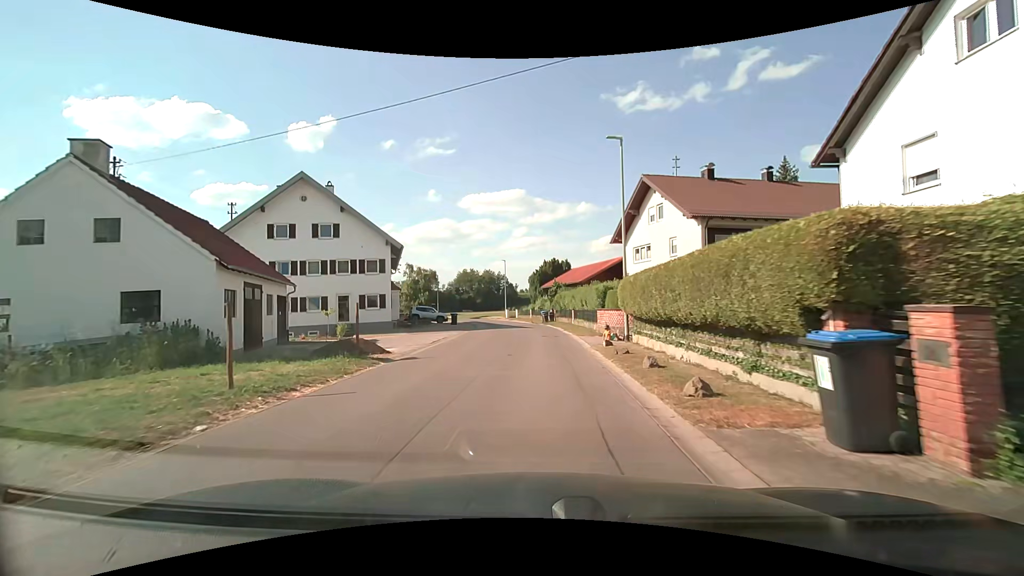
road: residential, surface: asphalt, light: Day
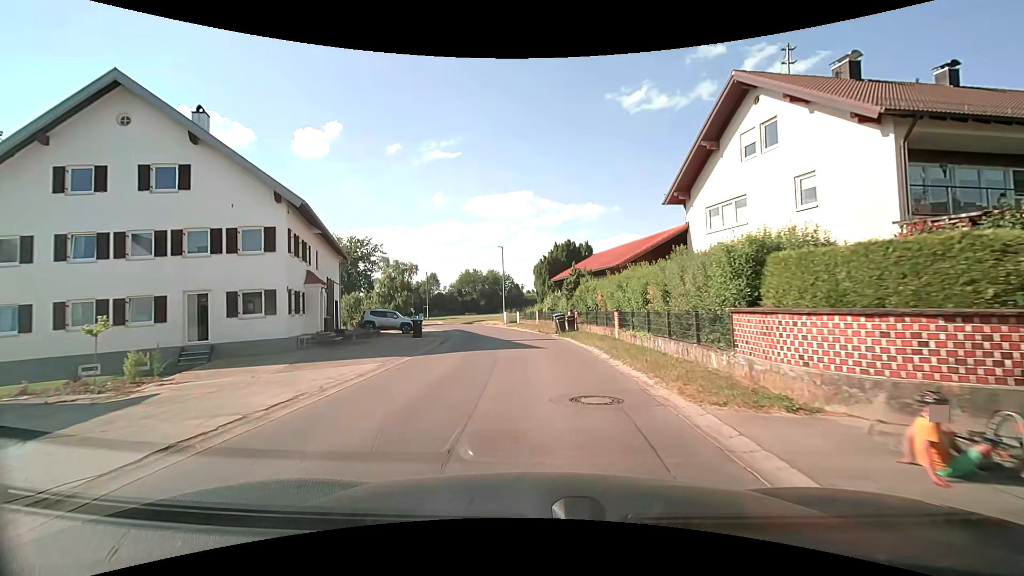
(-0.3, +16.6) m; -1°
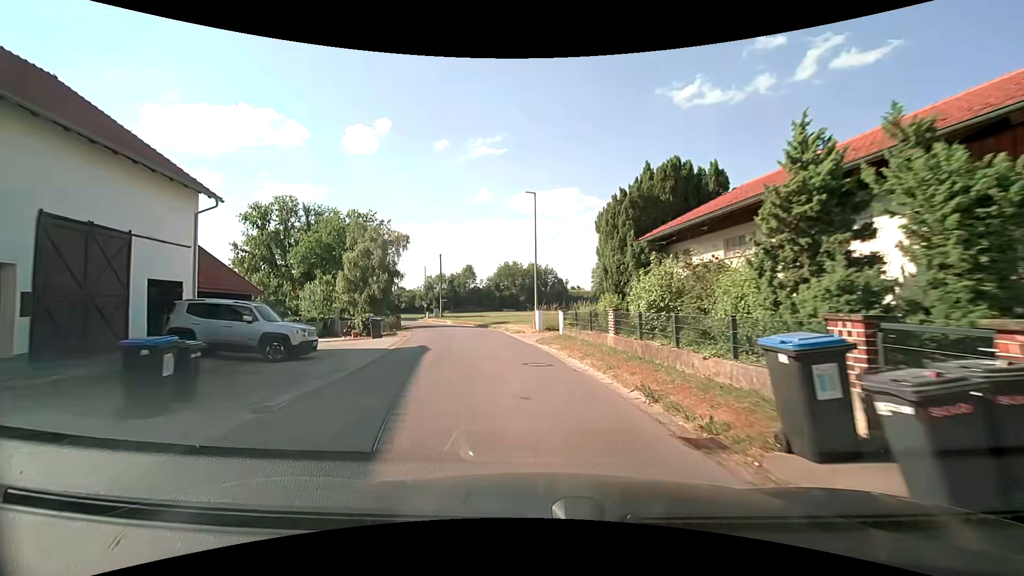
(-0.7, +22.6) m; -5°
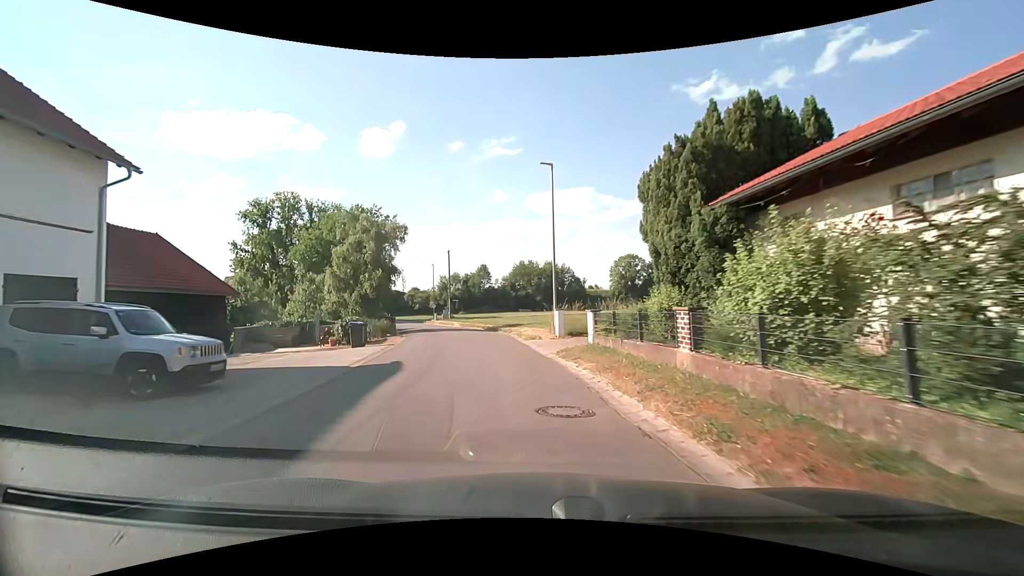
(-0.1, +5.6) m; -2°
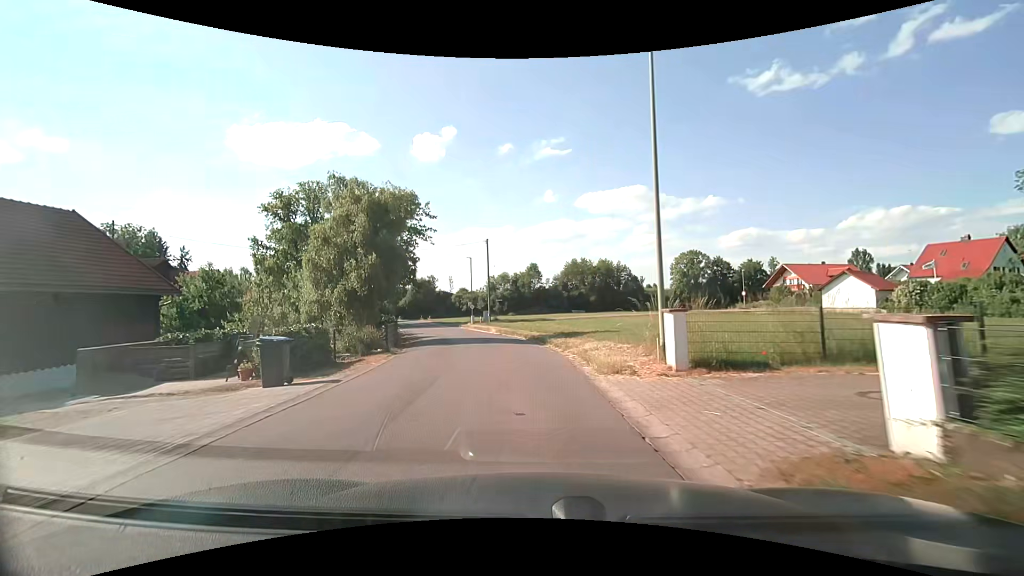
(-0.6, +11.3) m; -5°
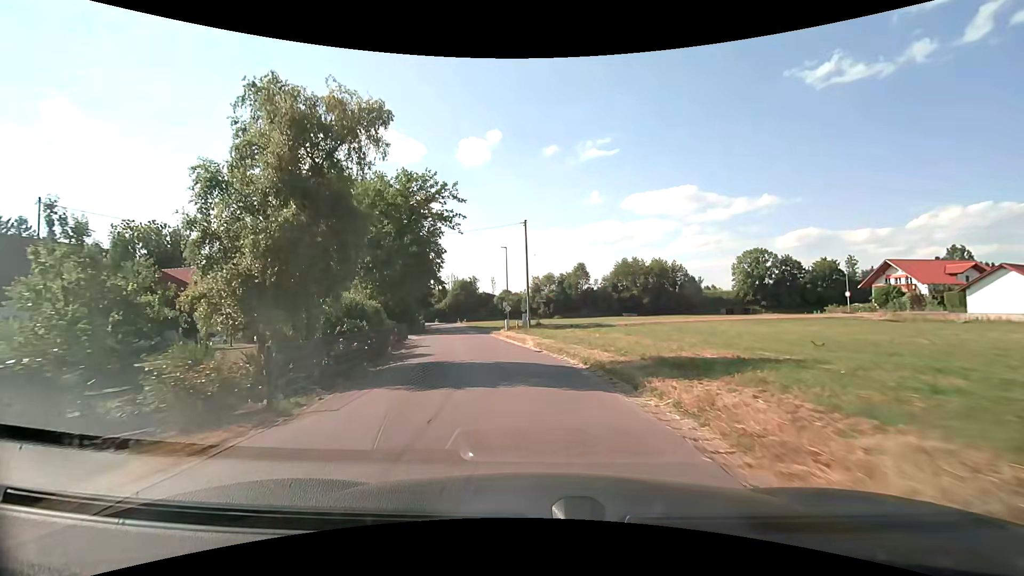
(-0.6, +11.7) m; -6°
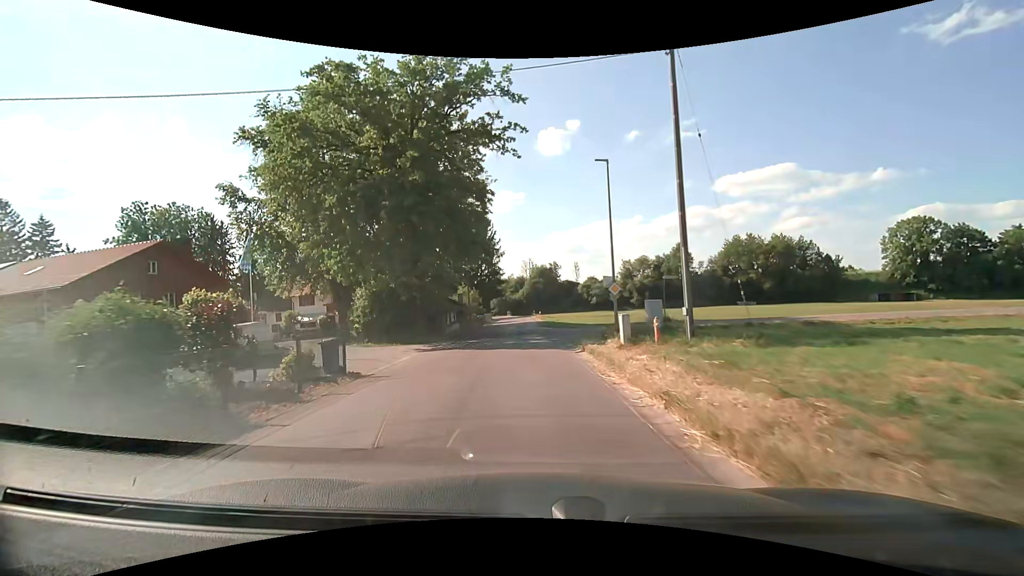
(-2.2, +24.2) m; -9°
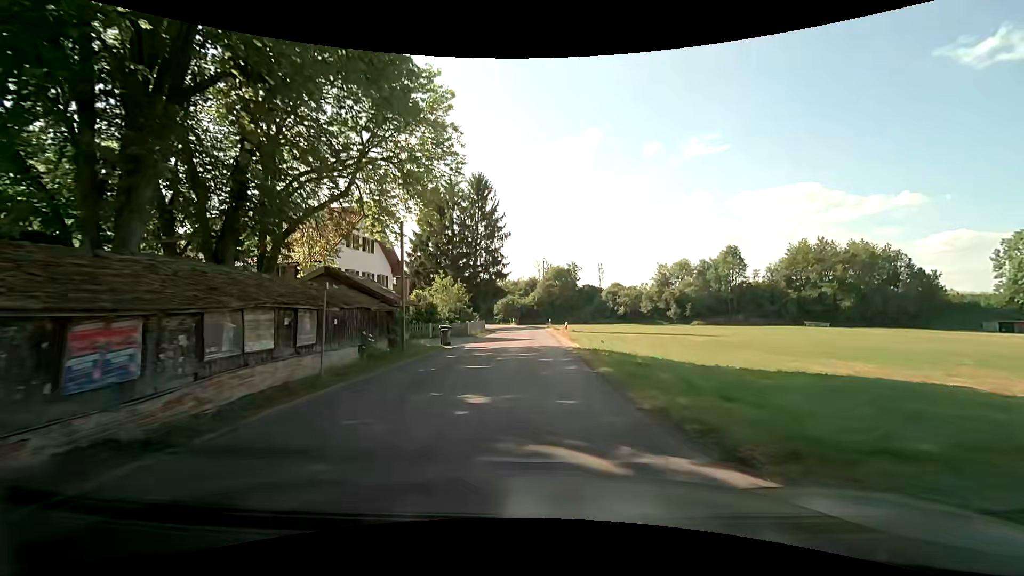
(-1.2, +30.8) m; -1°
(0, +10) (0, +20) (0, +30) (-1, +40) (-1, +50) (-2, +60) (-4, +70) (-8, +79) (-13, +87) (-20, +95) m
